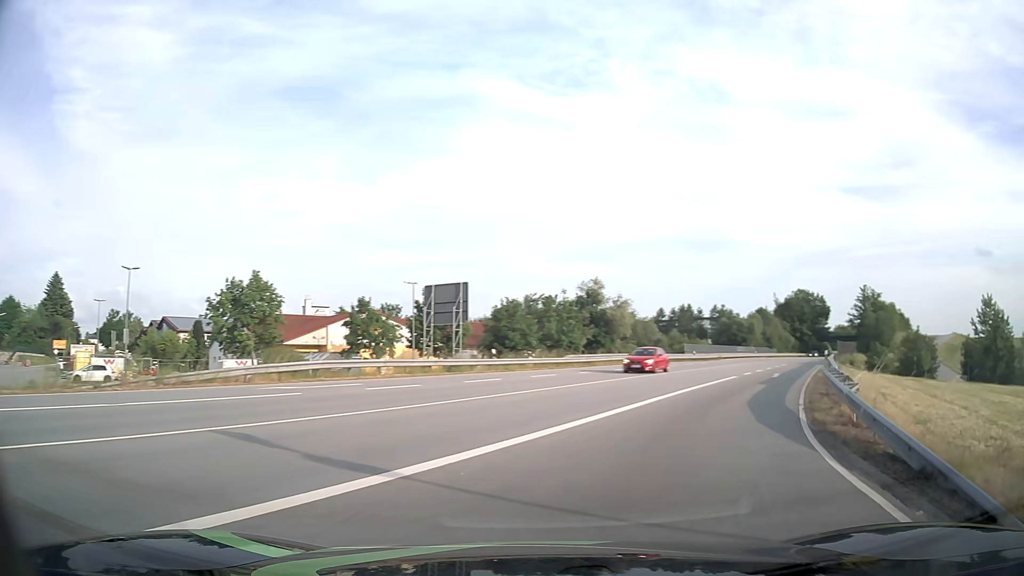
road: primary_link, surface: asphalt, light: Day
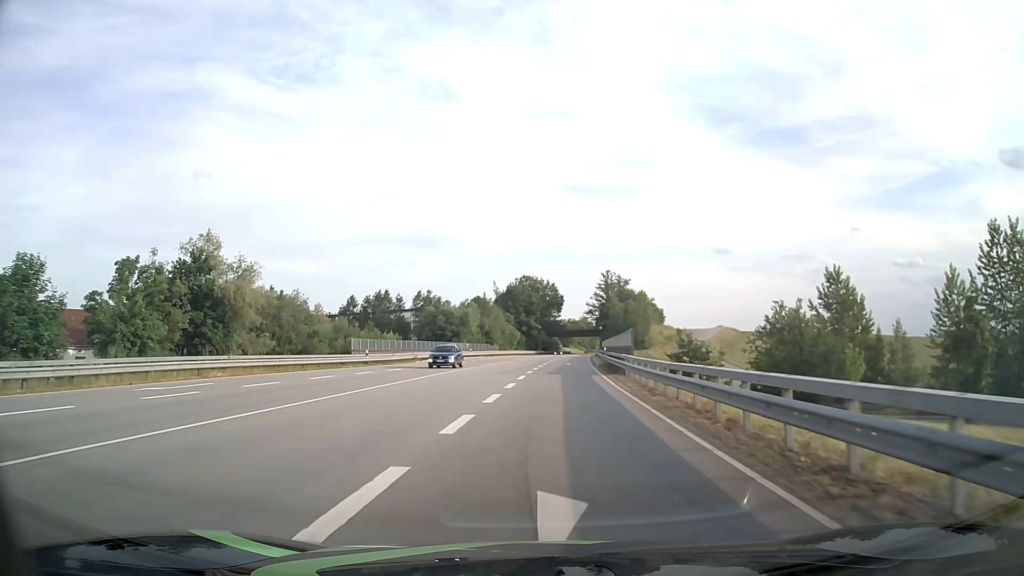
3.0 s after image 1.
(+10.1, +30.9) m; +24°
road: primary
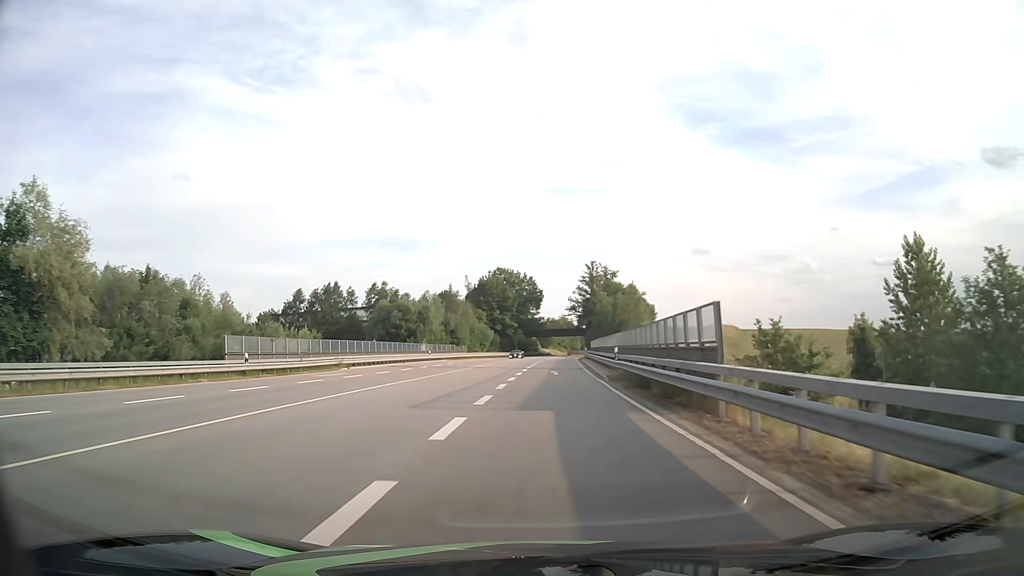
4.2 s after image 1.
(+0.3, +19.5) m; +2°
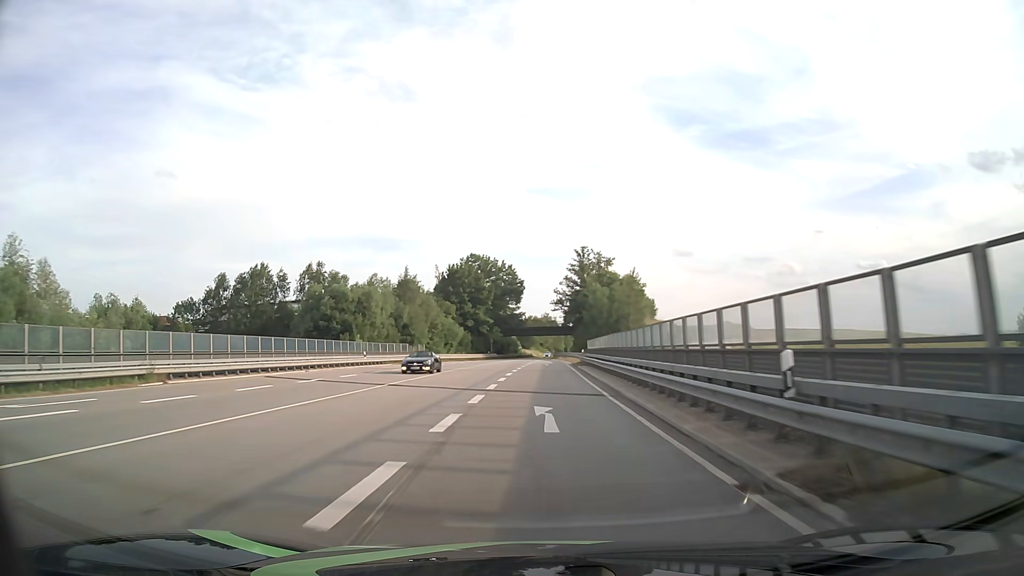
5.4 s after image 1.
(+0.4, +23.4) m; +1°
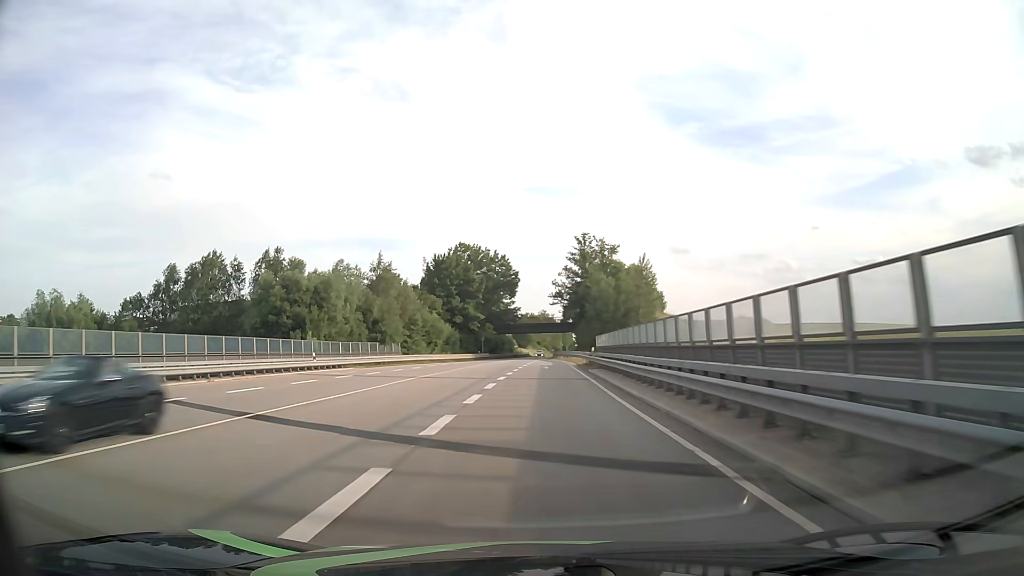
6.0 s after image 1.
(+0.1, +12.9) m; 0°
(0, +10) (0, +20) (-1, +30) (-1, +40) (-1, +50) (-1, +60) (-1, +70) (-1, +80) (-1, +90) (-1, +100) m
